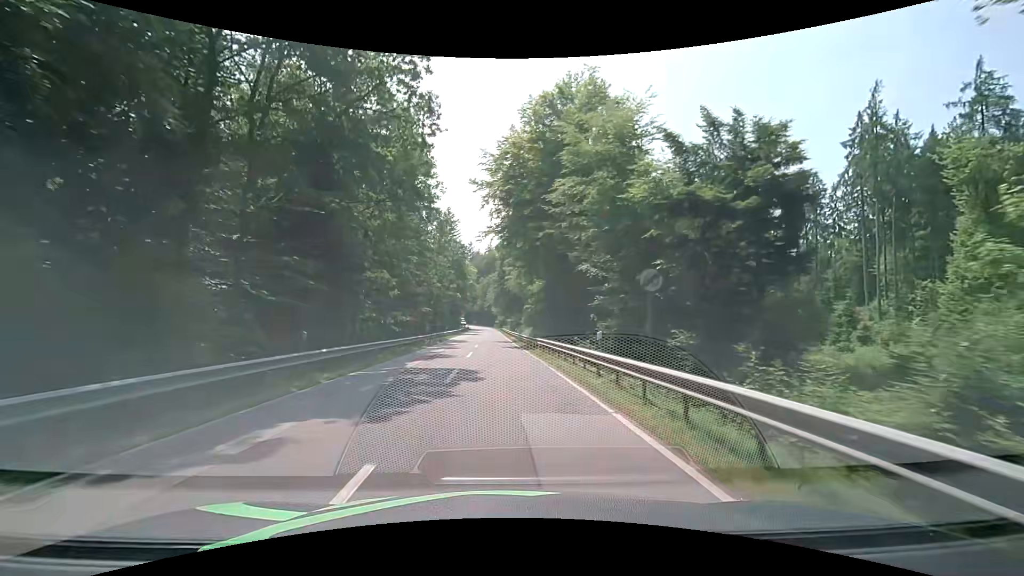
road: secondary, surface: asphalt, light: Day
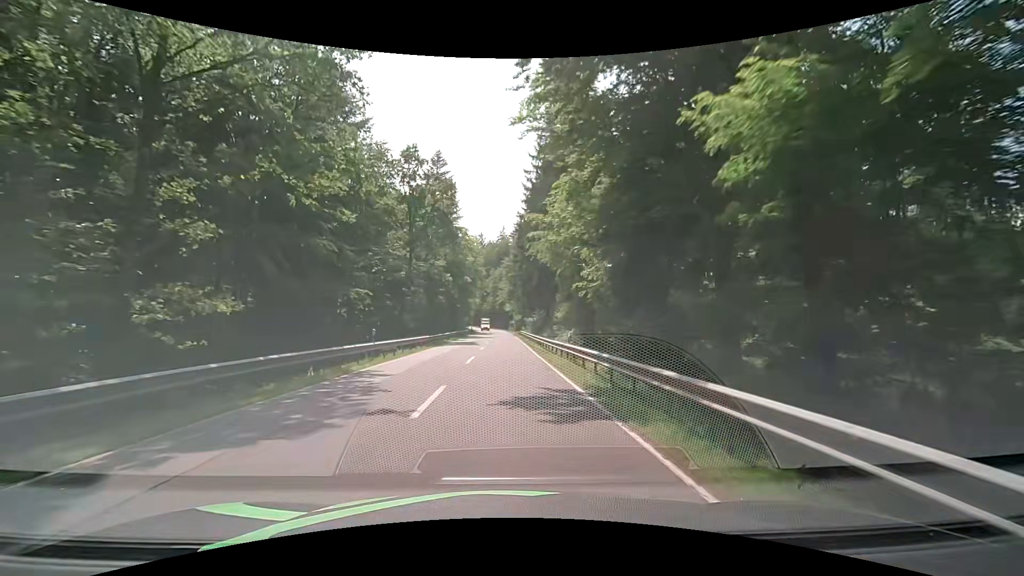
(-0.6, +37.6) m; -1°
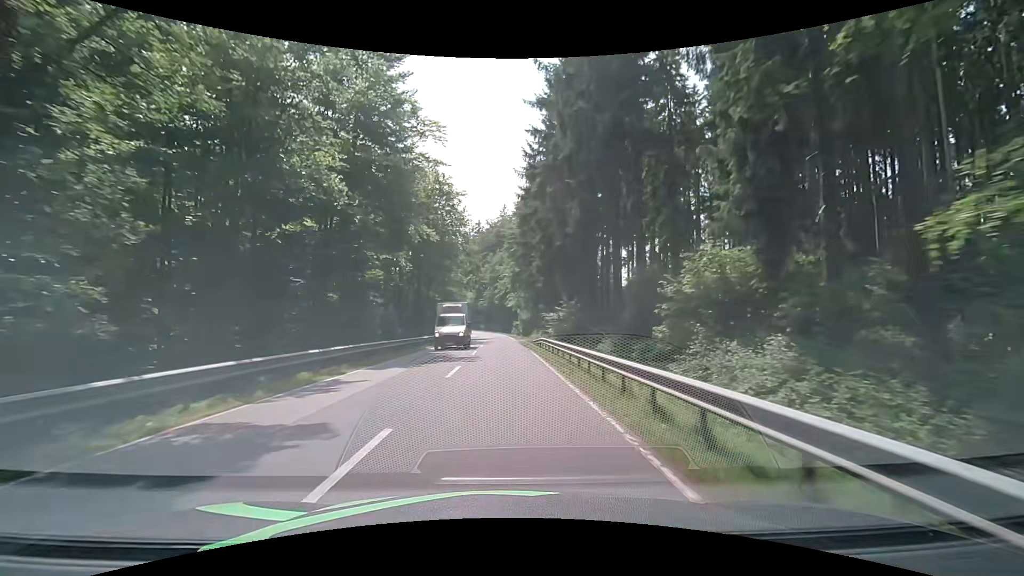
(-0.4, +38.0) m; -1°
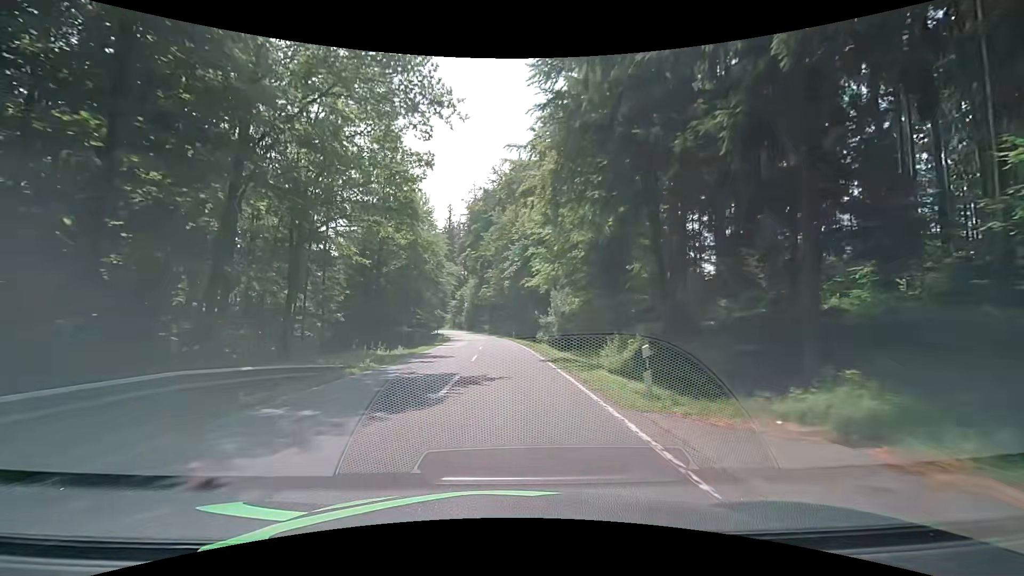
(-0.5, +47.2) m; -2°
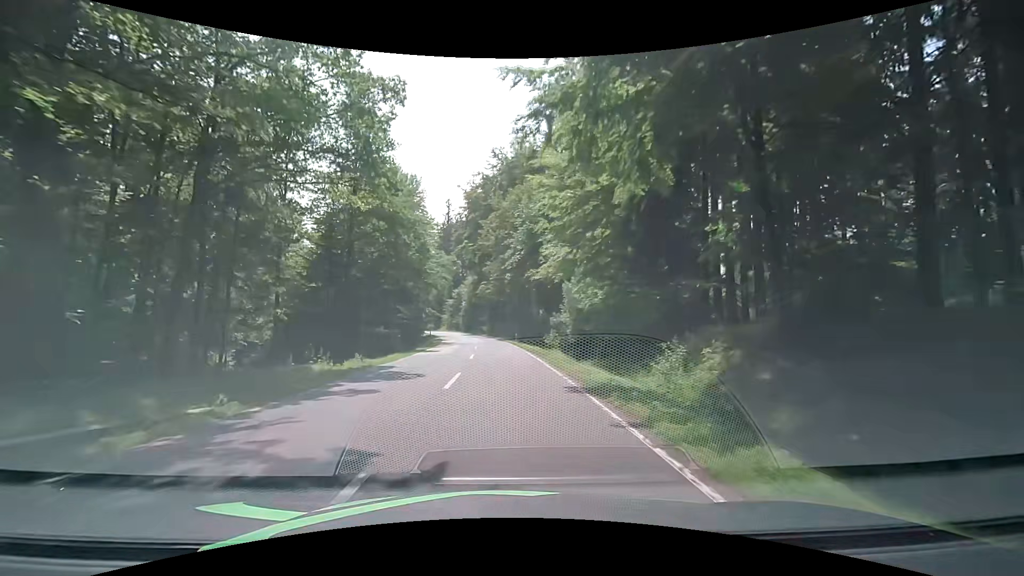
(0.0, +9.4) m; +1°
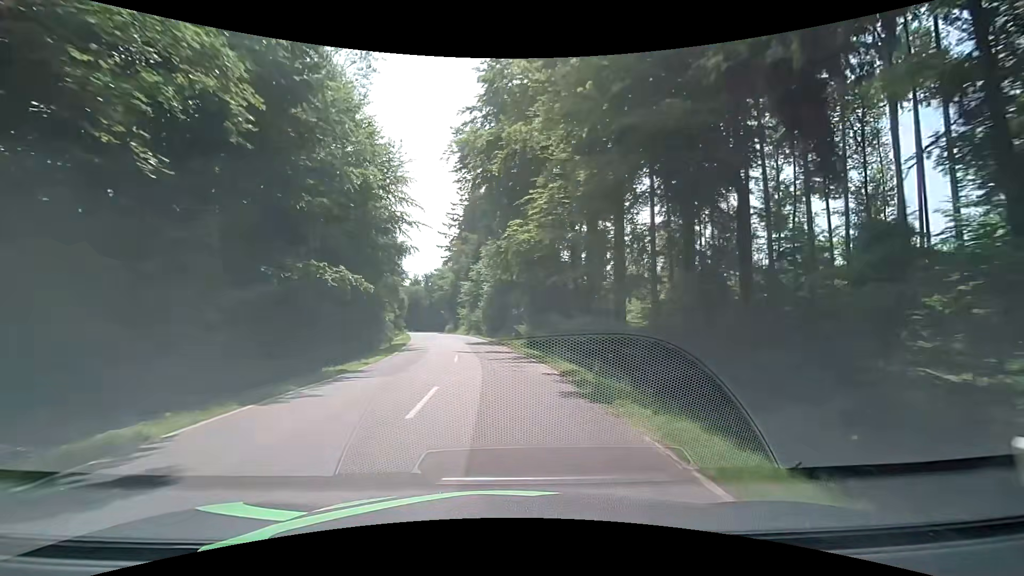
(-1.8, +46.5) m; -6°
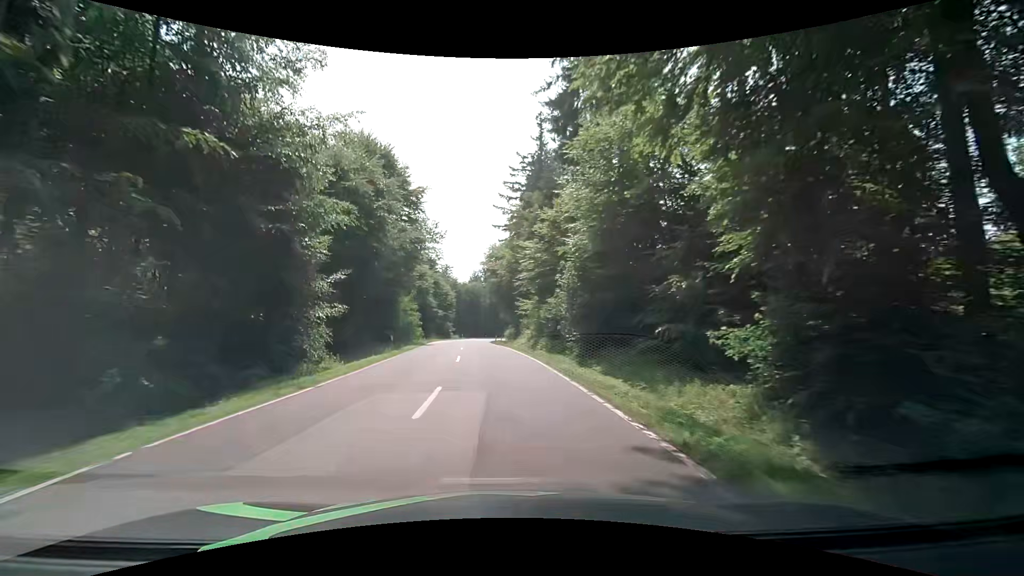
(-1.8, +35.9) m; -7°
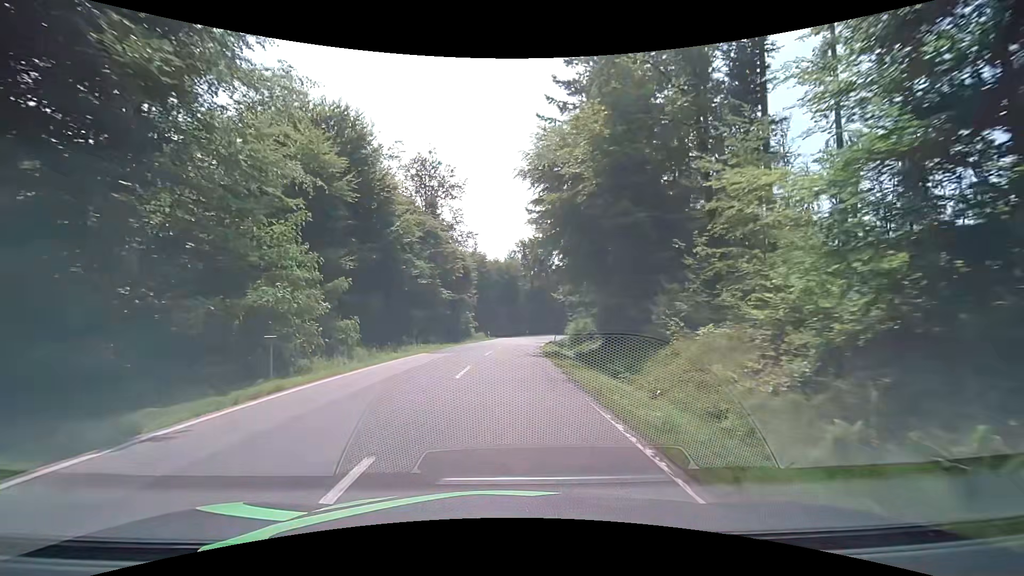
(-2.3, +42.6) m; -3°
(0, +10) (0, +20) (0, +30) (0, +40) (+1, +50) (+2, +60) (+3, +70) (+5, +80) (+7, +89) (+10, +99) m
